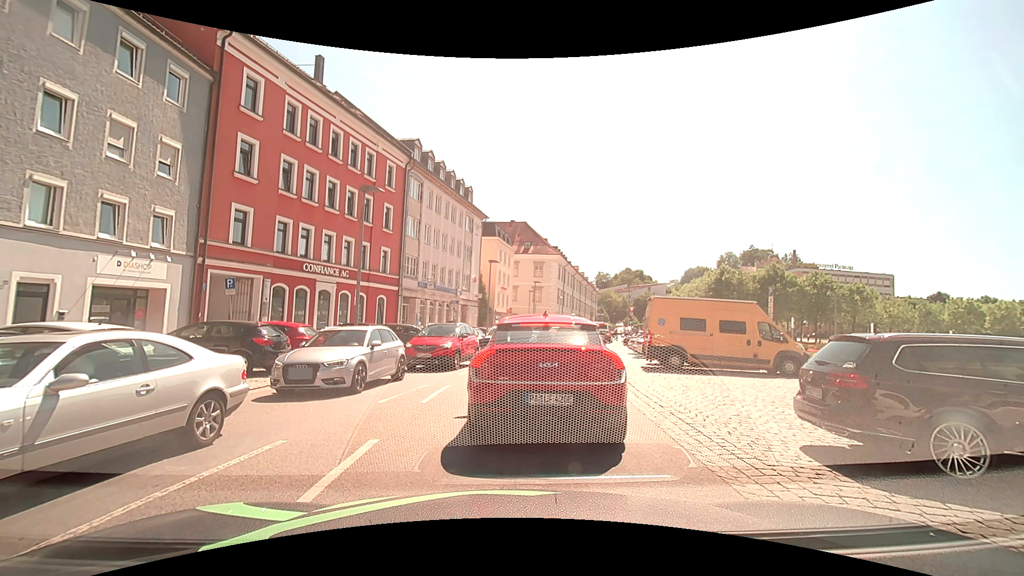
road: tertiary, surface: asphalt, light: Day
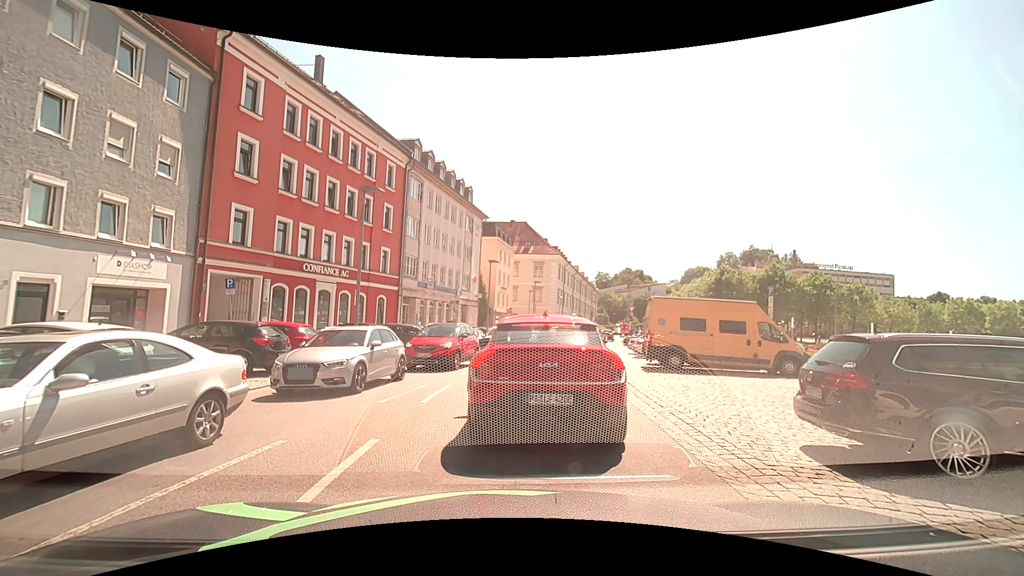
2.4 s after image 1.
(0.0, 0.0) m; 0°
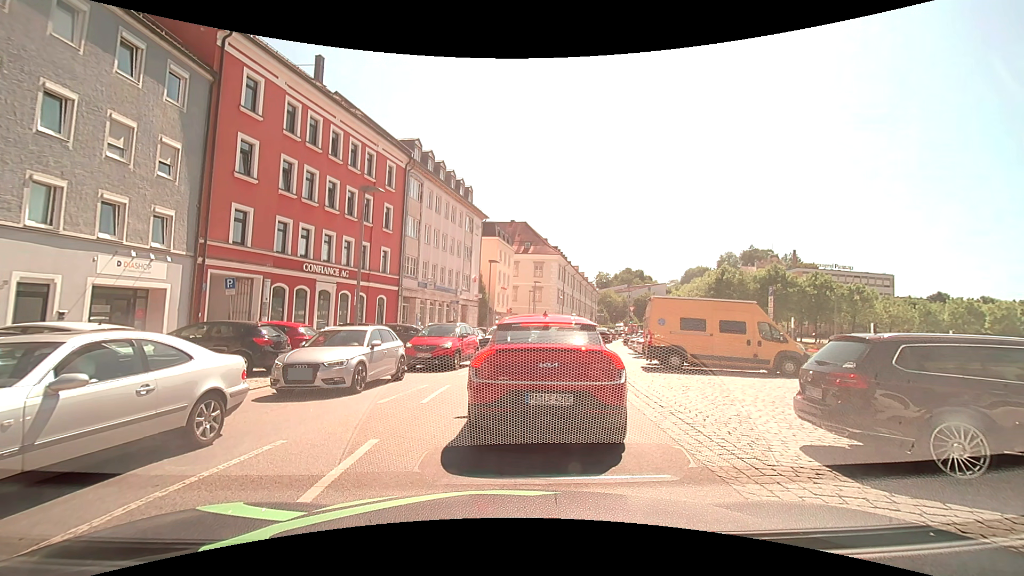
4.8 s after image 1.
(0.0, 0.0) m; 0°
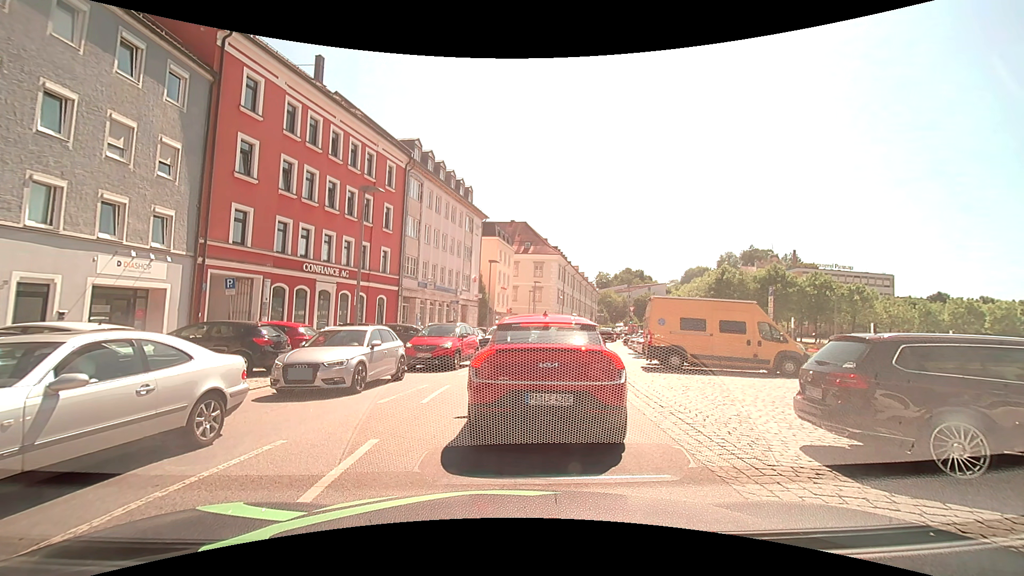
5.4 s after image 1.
(0.0, 0.0) m; 0°
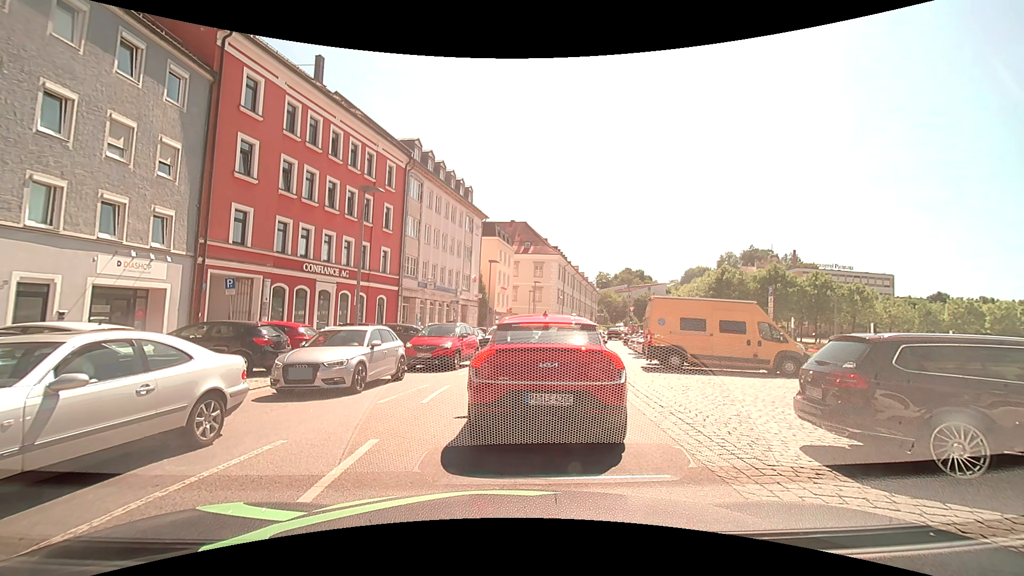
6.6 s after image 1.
(0.0, 0.0) m; 0°
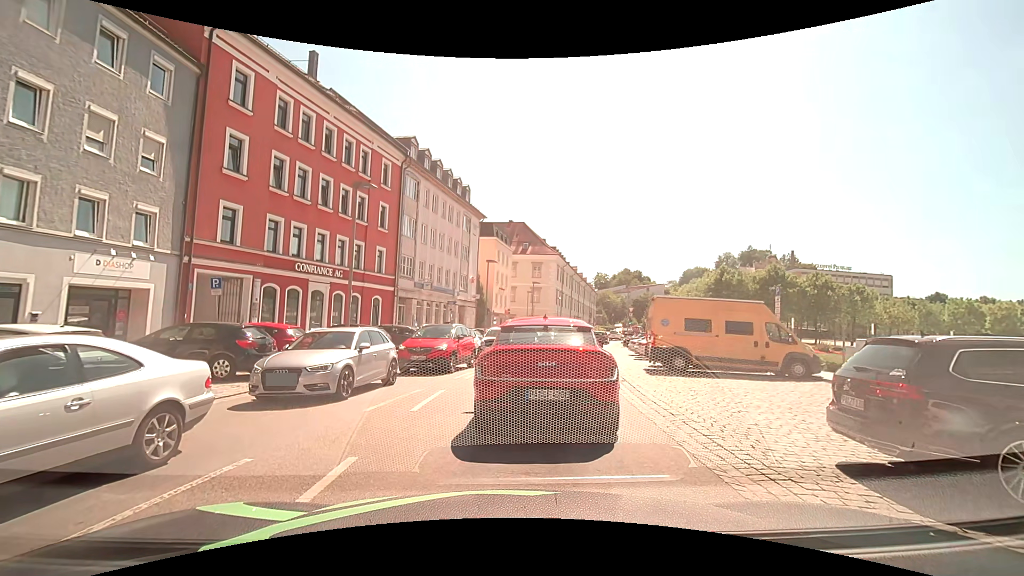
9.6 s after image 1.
(0.0, +0.7) m; 0°
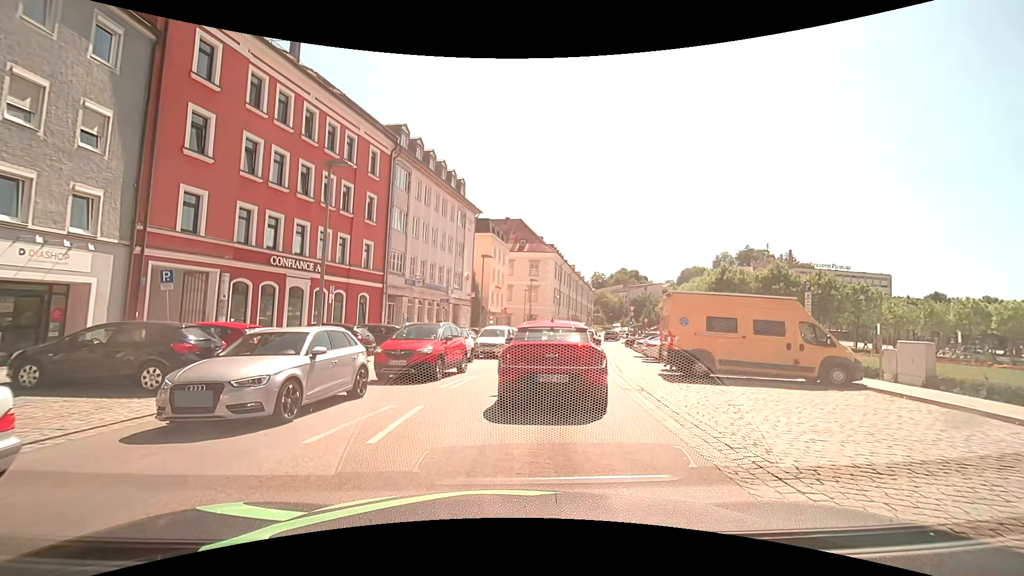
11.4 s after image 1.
(0.0, +2.4) m; +1°
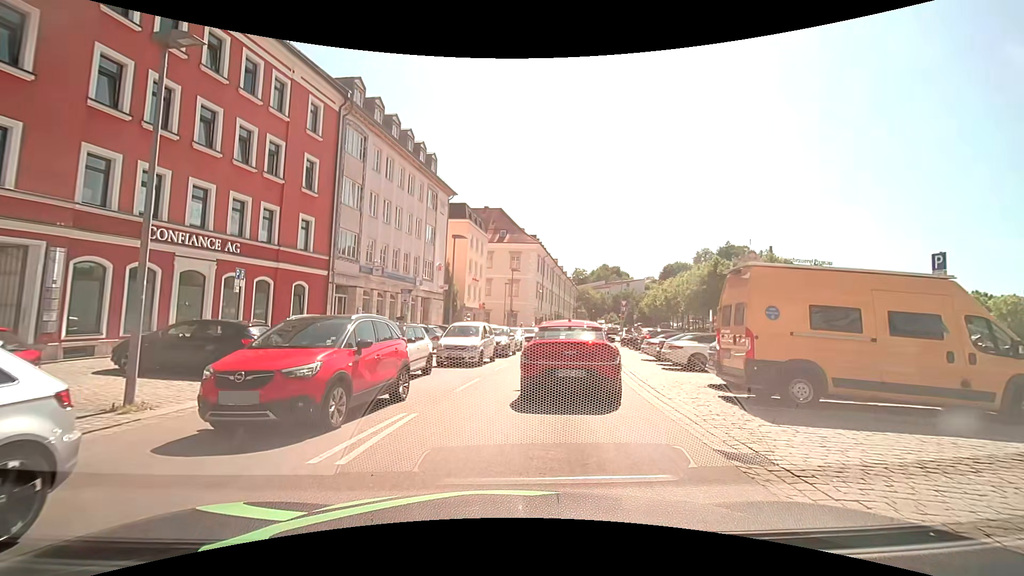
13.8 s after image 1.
(+0.1, +6.8) m; +2°
